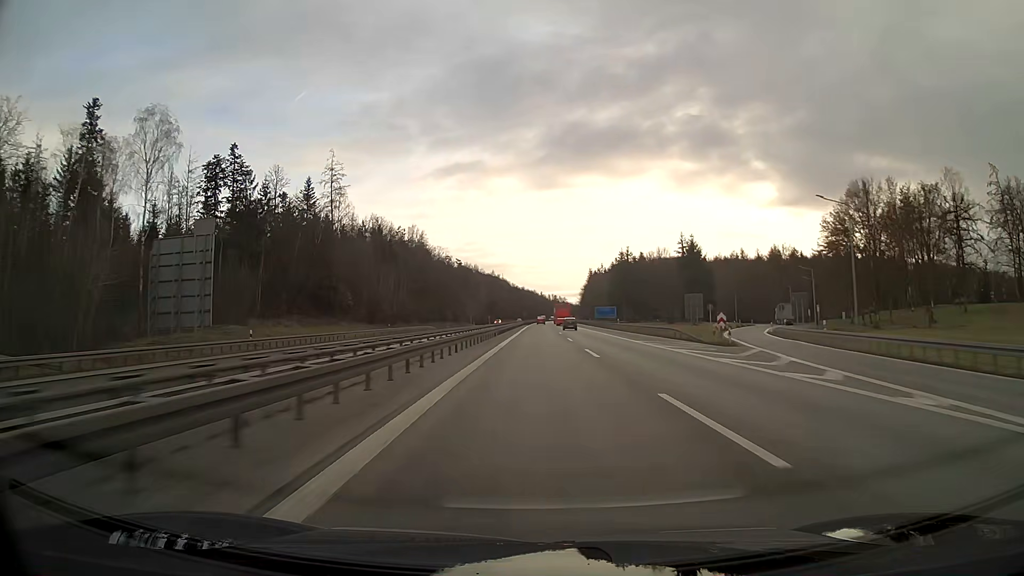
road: motorway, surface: asphalt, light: Day
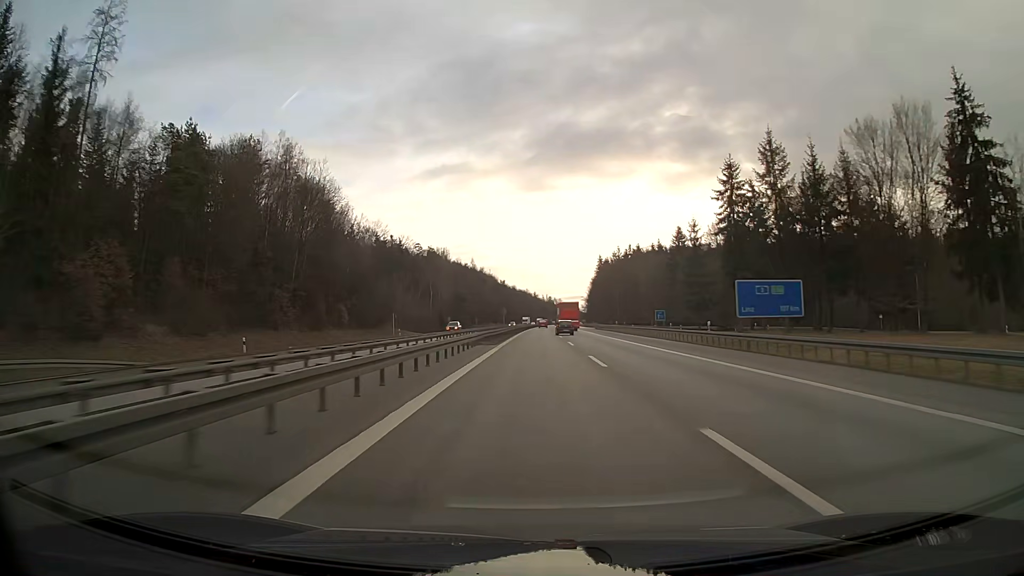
(+0.6, +95.1) m; +1°
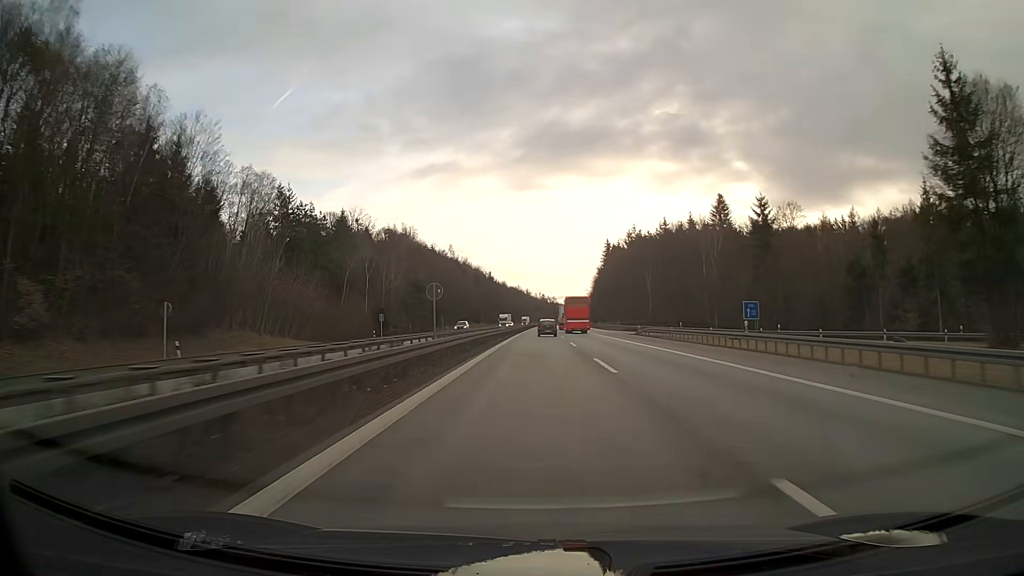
(+0.3, +57.0) m; +1°
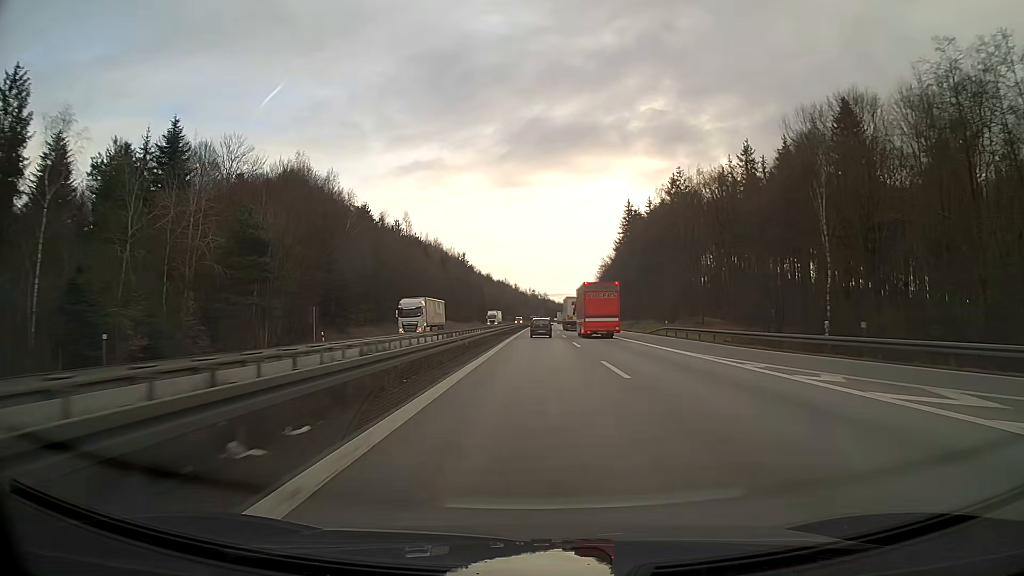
(+0.5, +74.1) m; +1°
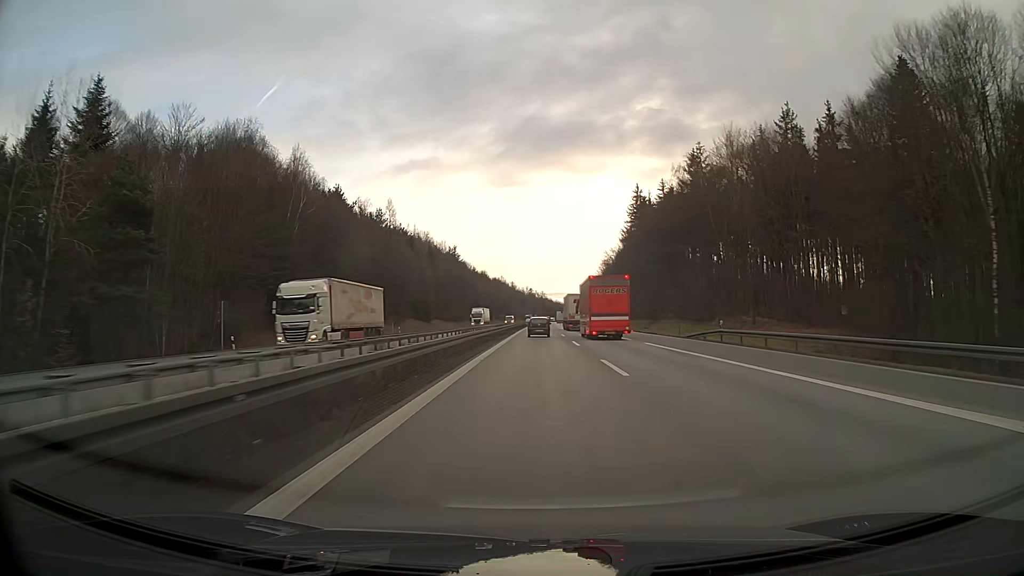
(0.0, +18.0) m; 0°
